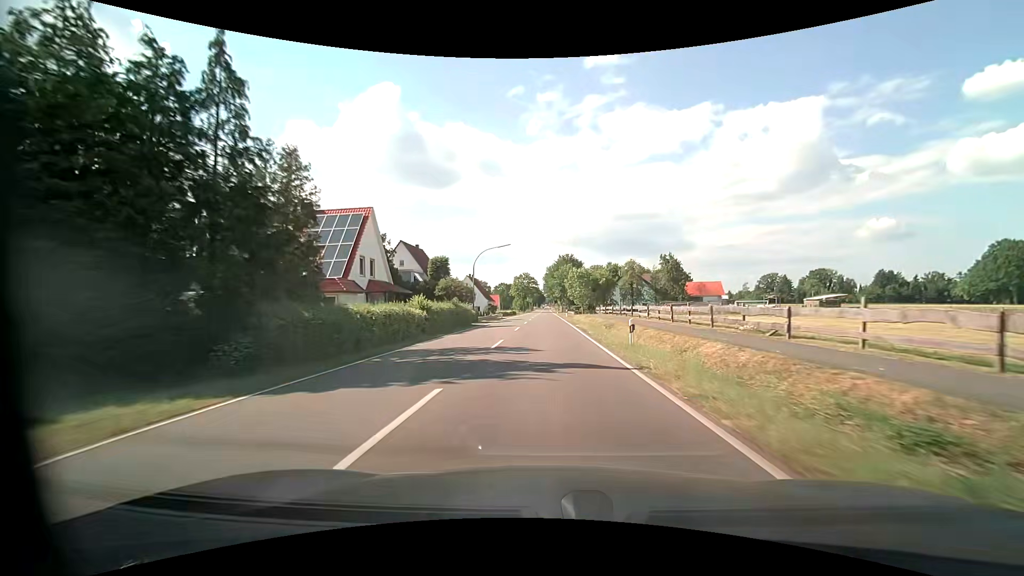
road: tertiary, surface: asphalt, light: Day
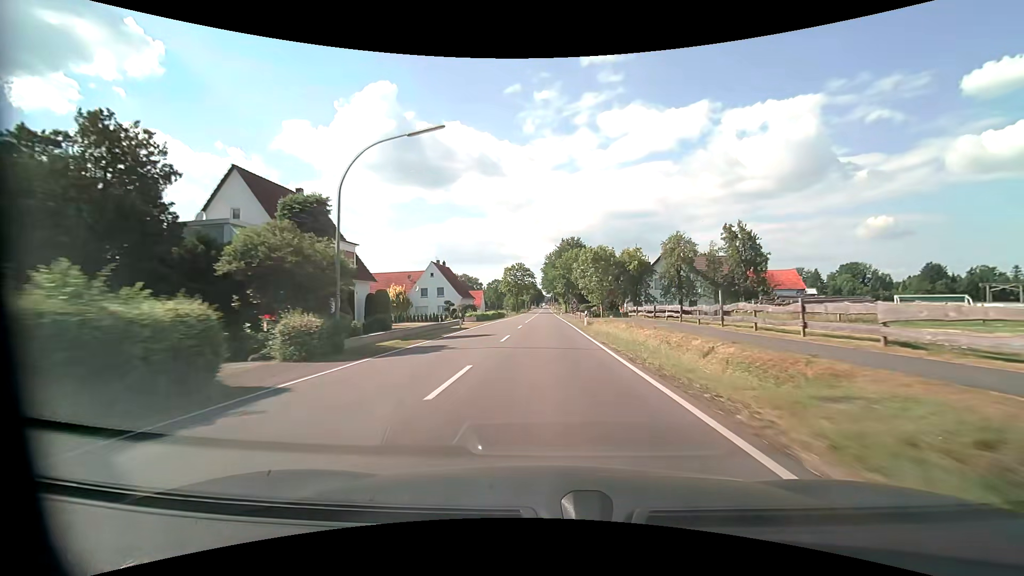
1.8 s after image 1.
(+0.1, +33.3) m; 0°
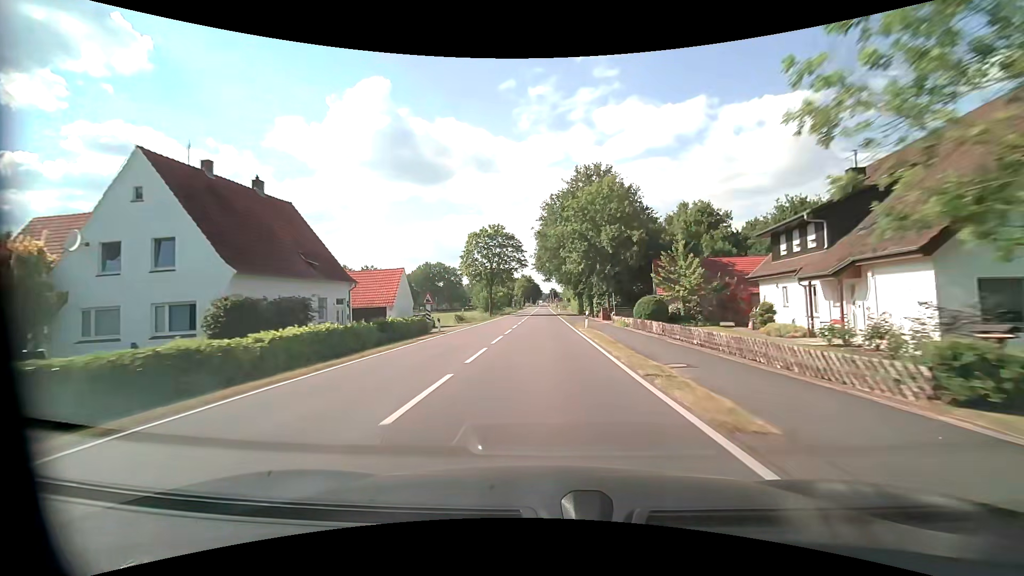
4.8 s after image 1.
(+0.1, +55.8) m; 0°
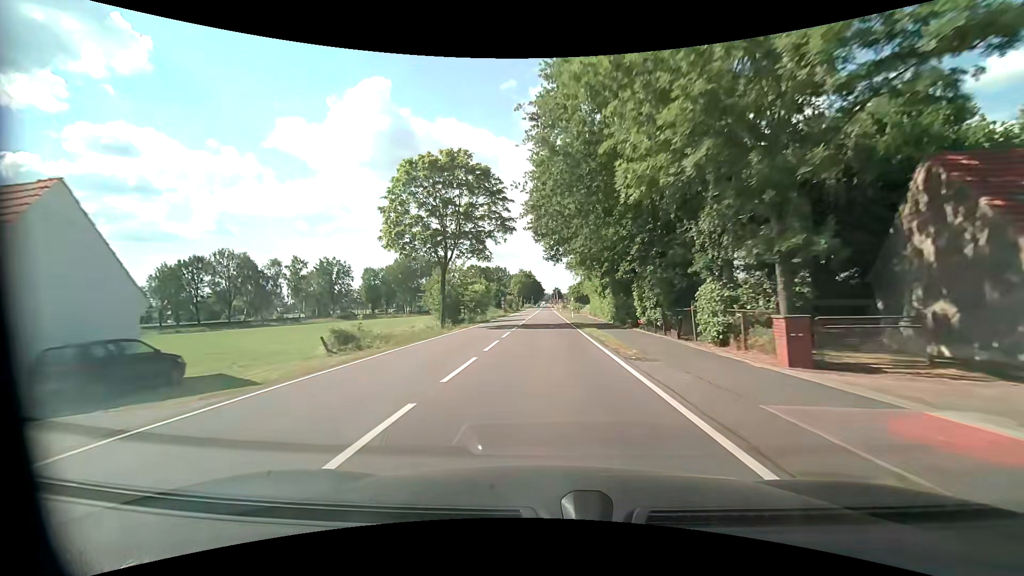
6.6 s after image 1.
(-0.1, +33.5) m; 0°
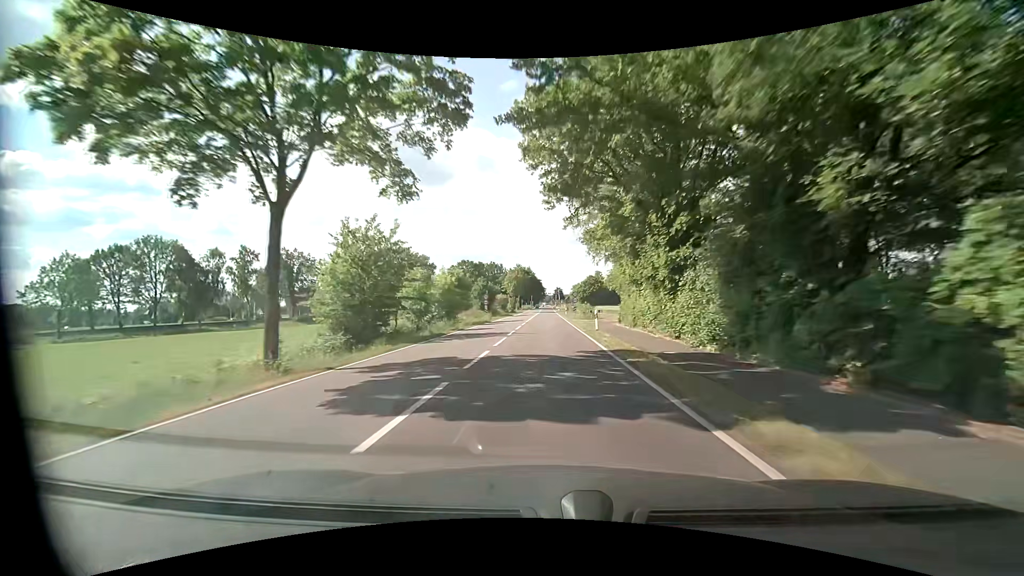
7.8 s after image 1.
(-0.1, +22.2) m; 0°
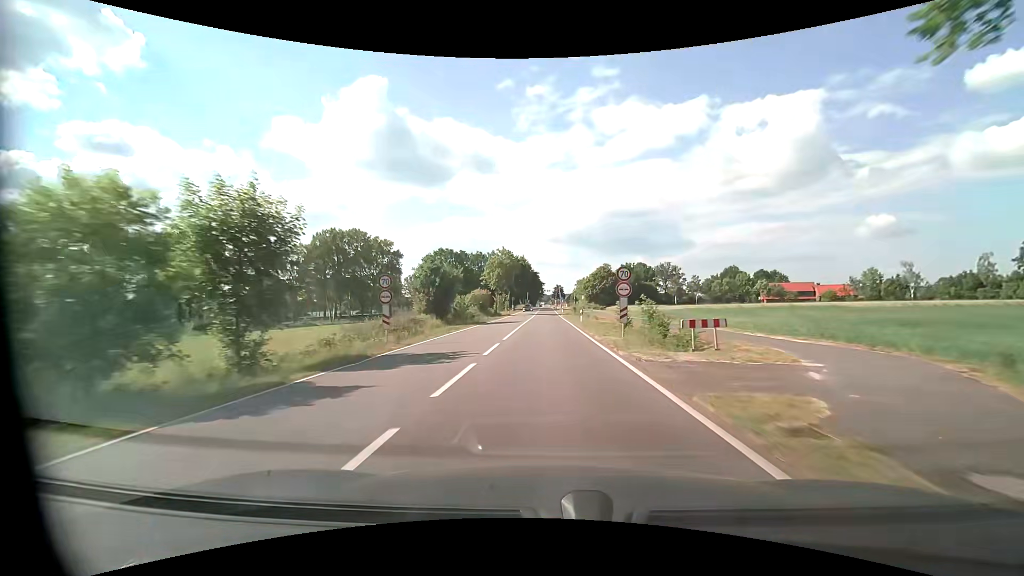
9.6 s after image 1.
(+0.1, +33.2) m; +1°
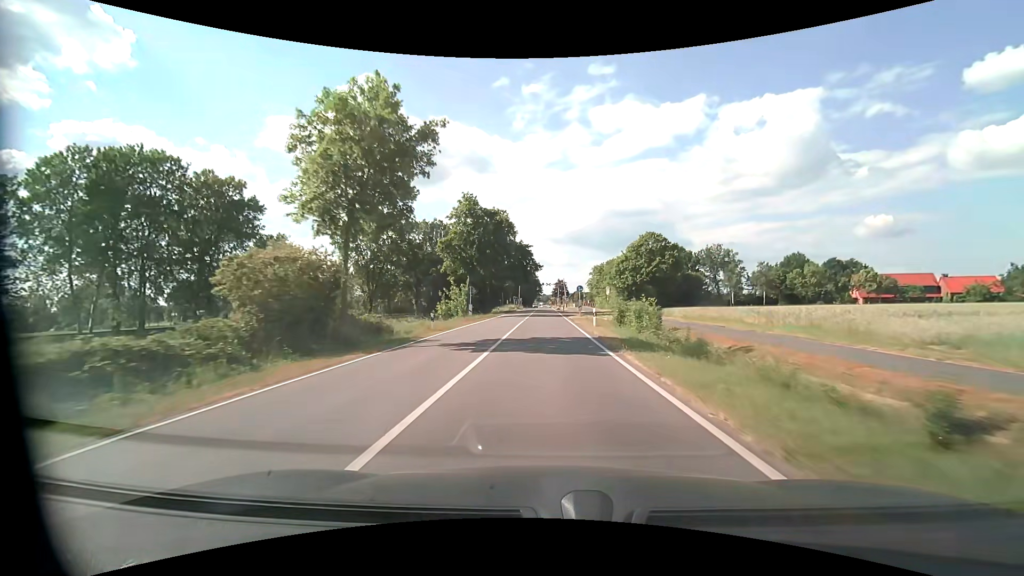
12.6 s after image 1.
(0.0, +55.4) m; 0°
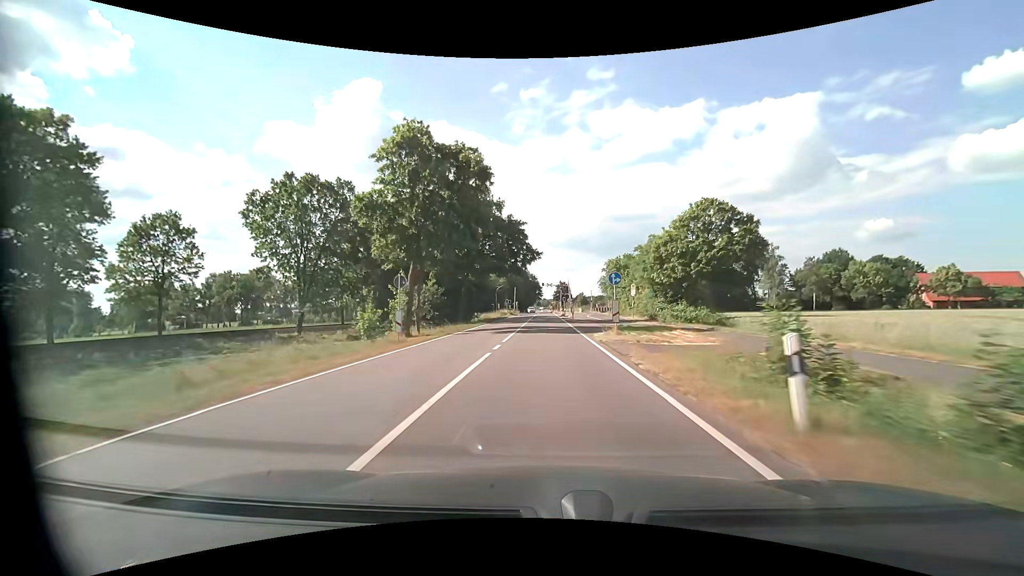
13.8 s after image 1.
(0.0, +22.2) m; 0°
(0, +10) (0, +20) (0, +30) (0, +40) (0, +50) (0, +60) (0, +70) (0, +80) (0, +90) (0, +100) m
